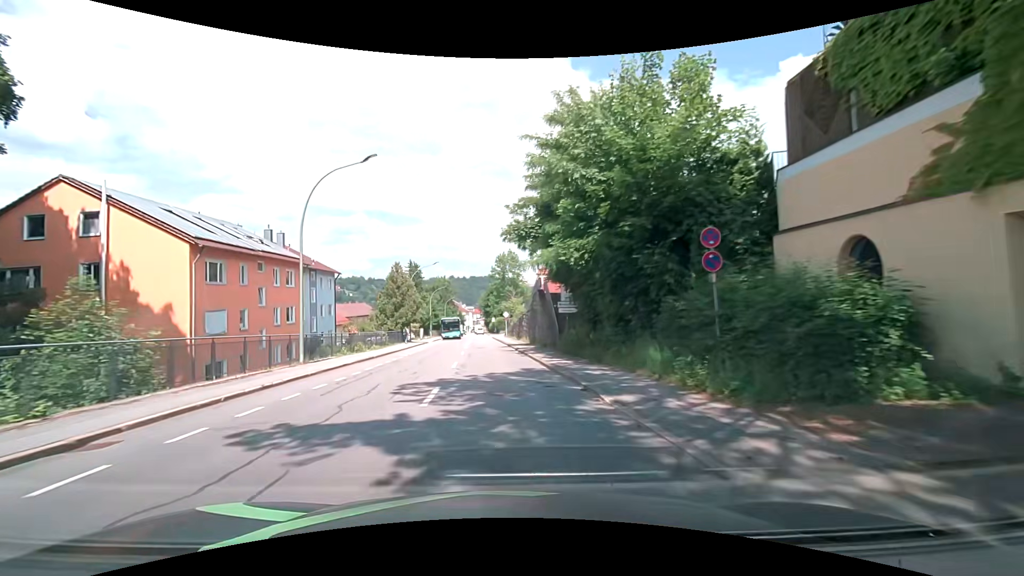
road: tertiary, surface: asphalt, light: Day
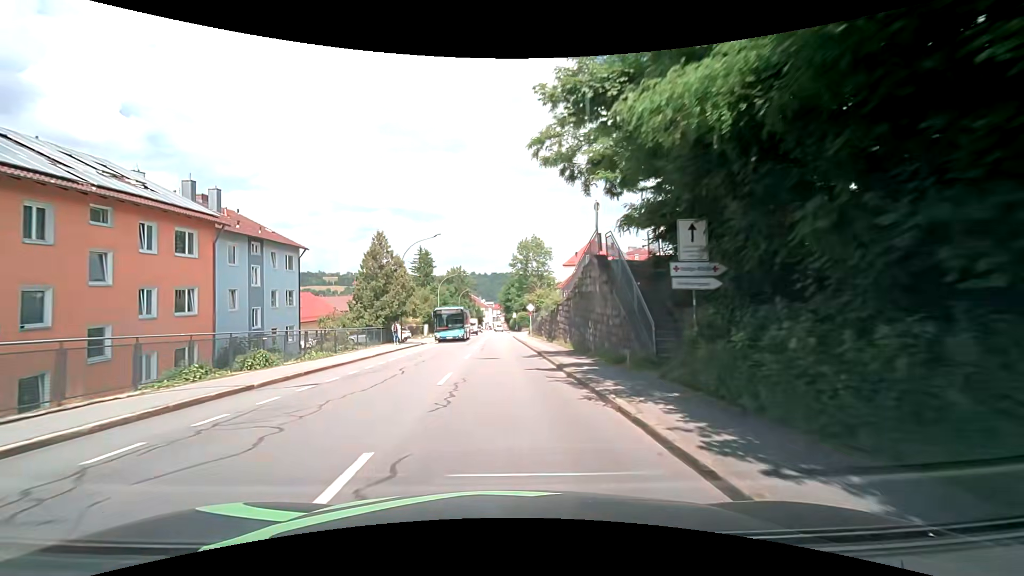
(-0.3, +15.3) m; -2°
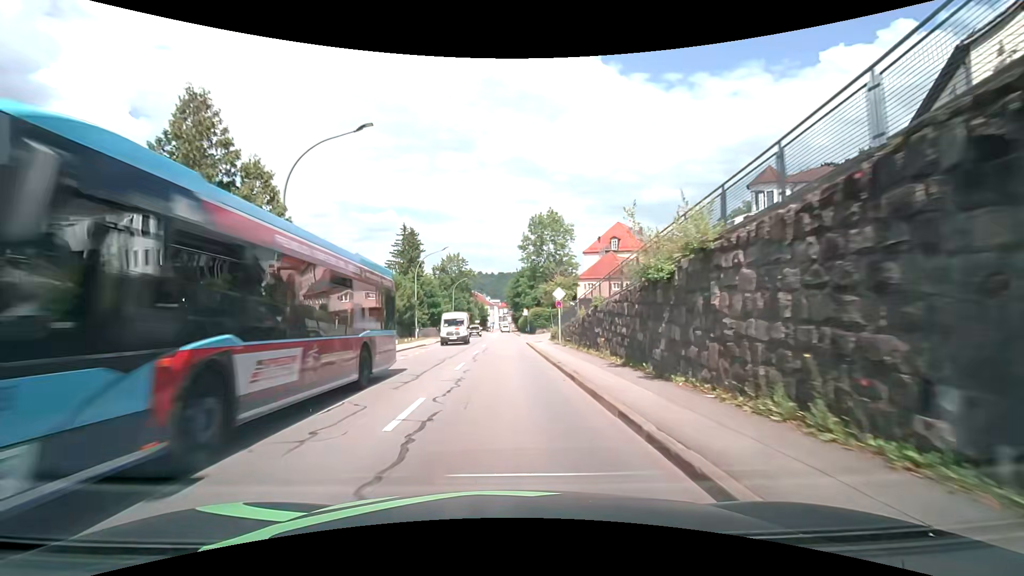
(-0.1, +23.0) m; -1°
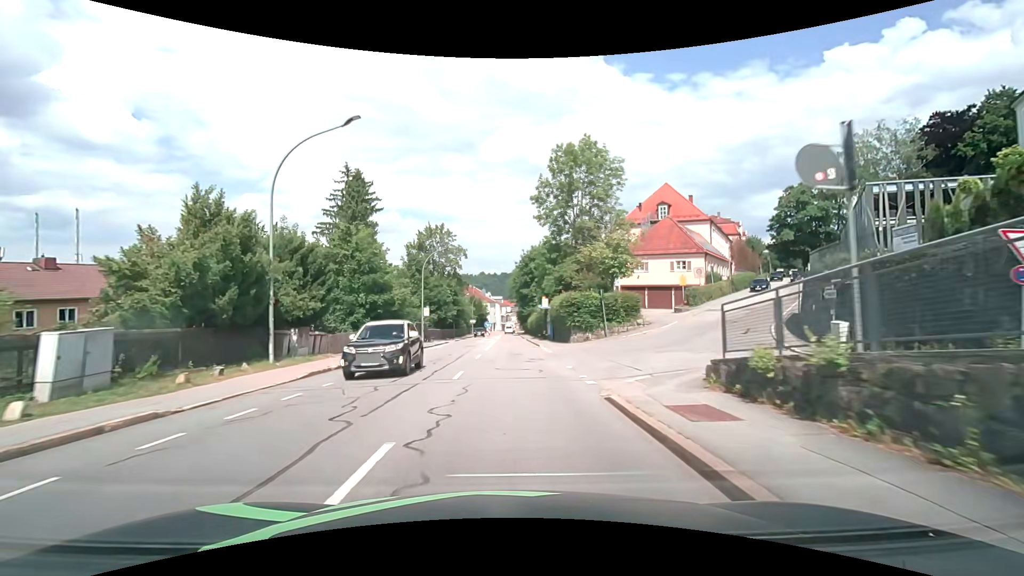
(-0.1, +30.6) m; 0°
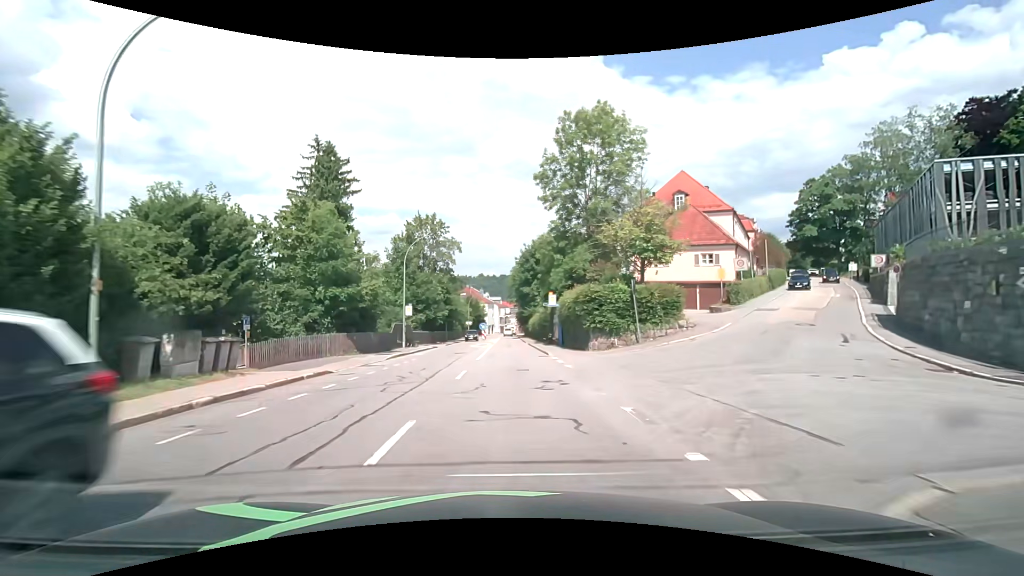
(0.0, +7.7) m; 0°
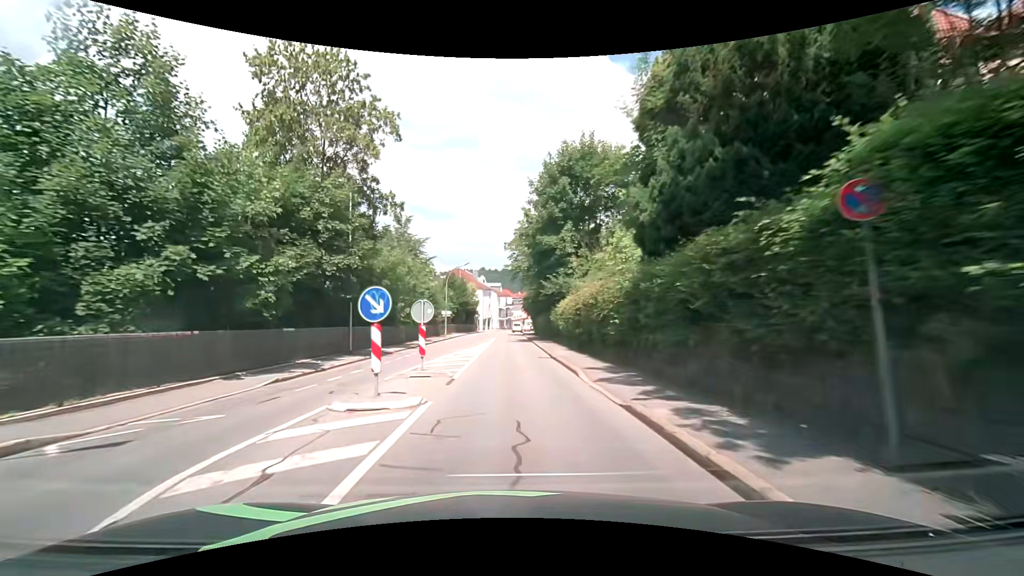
(+0.1, +38.2) m; 0°
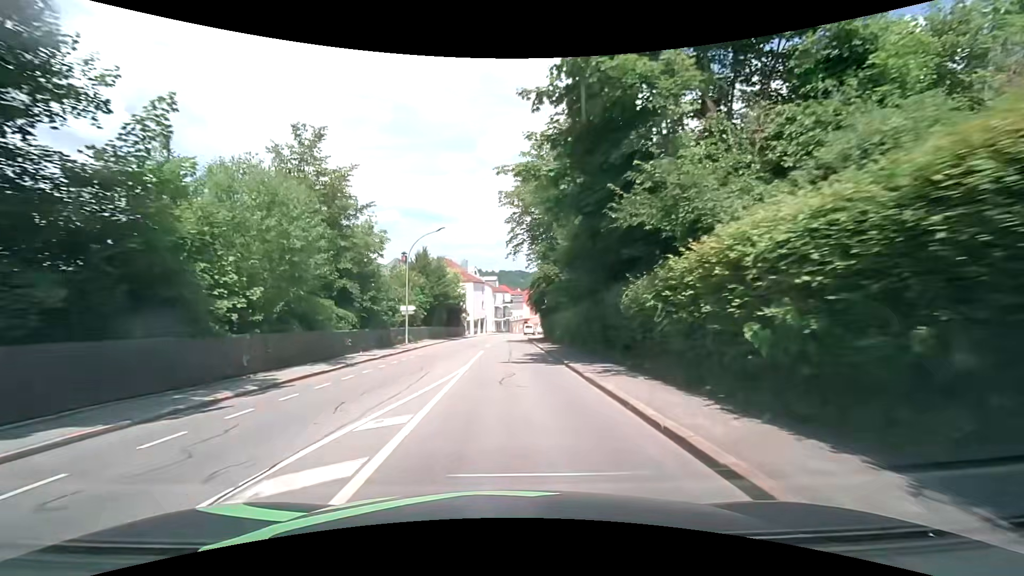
(-0.2, +22.9) m; -1°
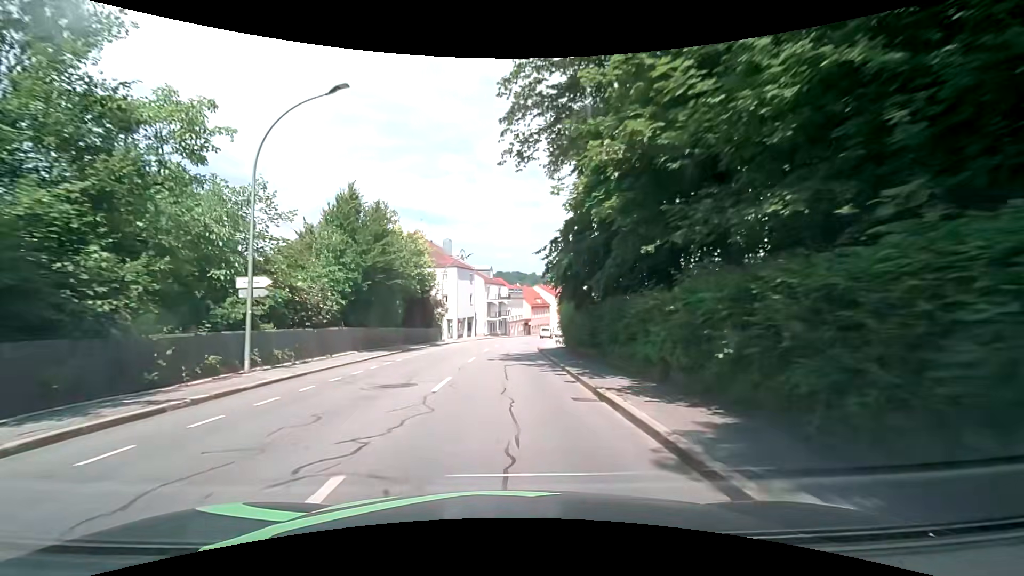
(+0.2, +22.8) m; 0°
(0, +10) (0, +20) (0, +30) (+1, +40) (+2, +50) (+3, +60) (+5, +70) (+6, +80) (+9, +89) (+11, +99) m
